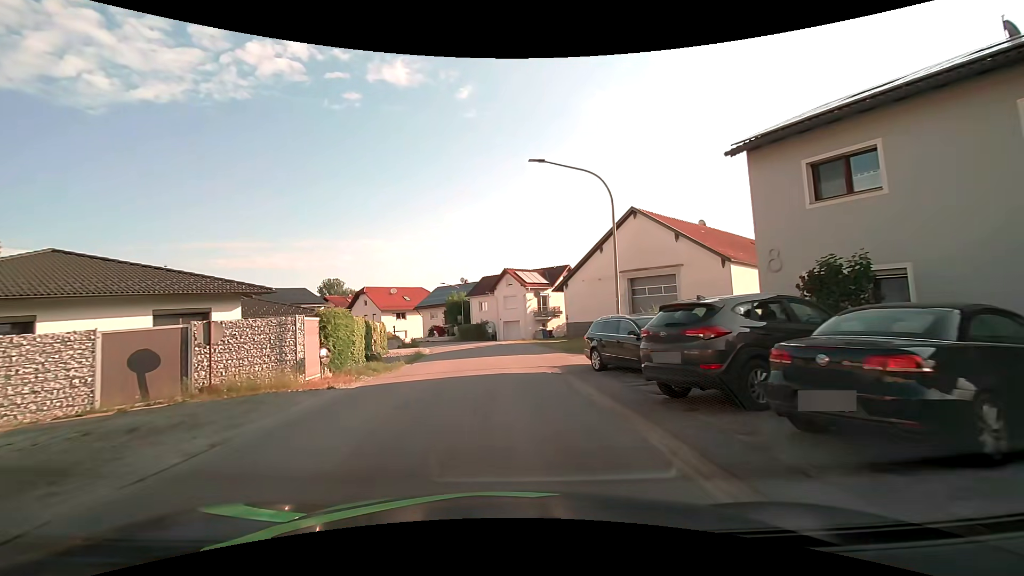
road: tertiary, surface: asphalt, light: Day
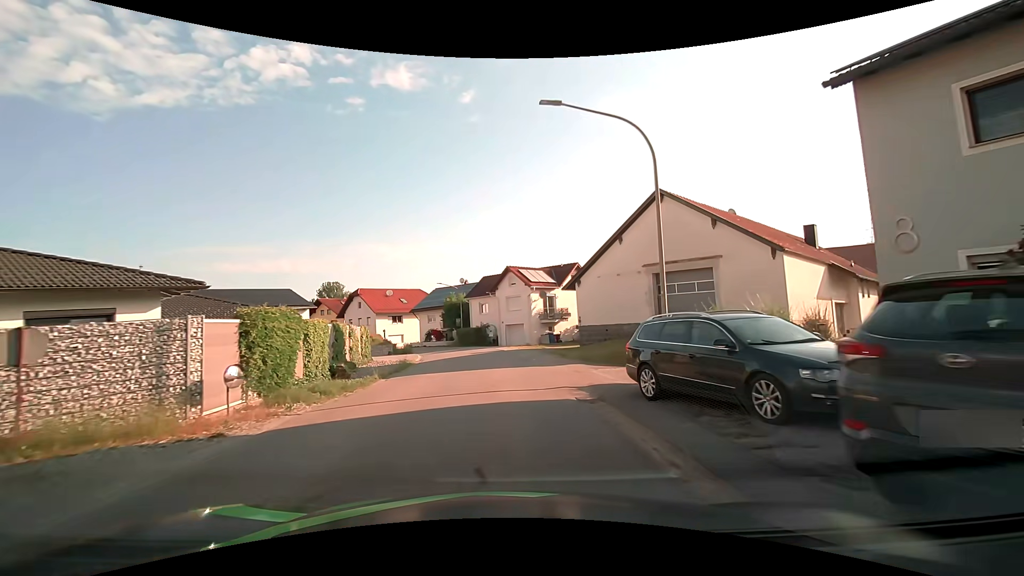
(0.0, +5.0) m; -1°
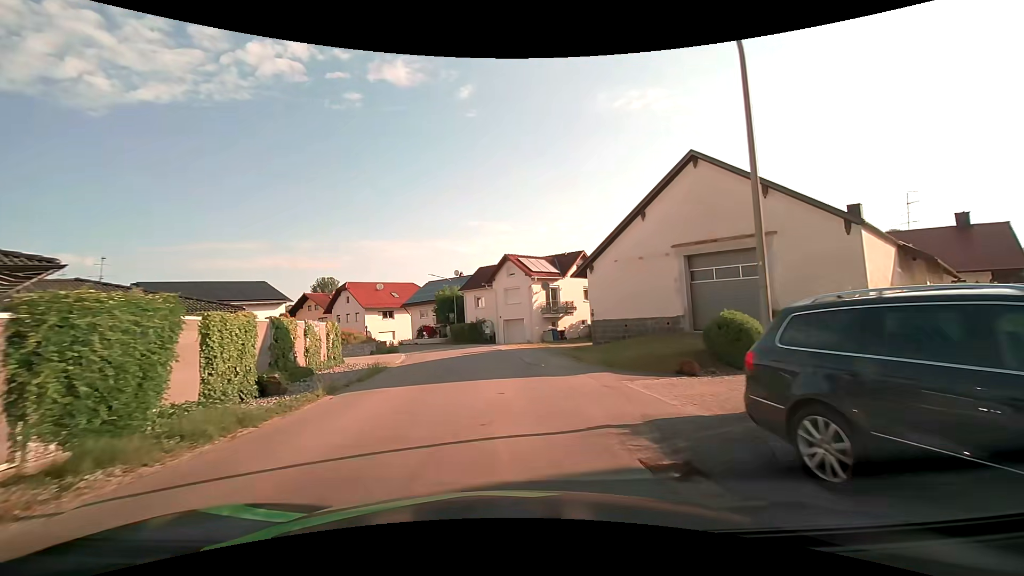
(0.0, +5.1) m; 0°
